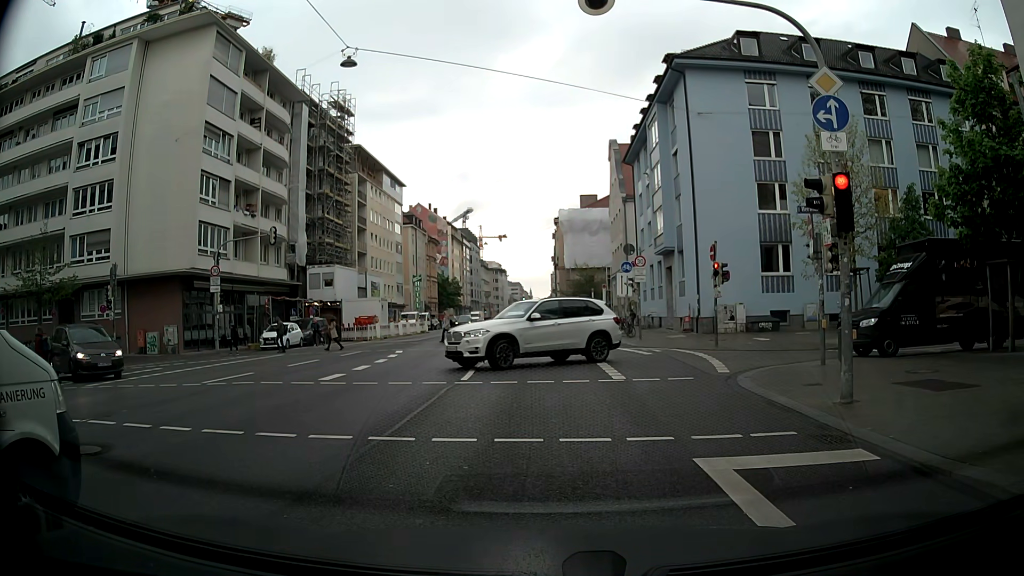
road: secondary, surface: asphalt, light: Day
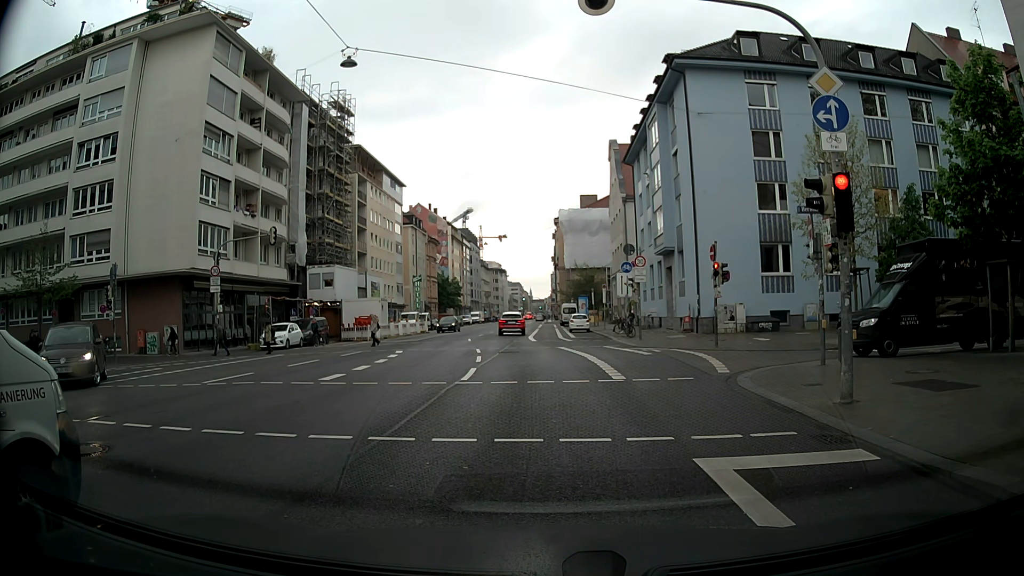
(0.0, 0.0) m; 0°
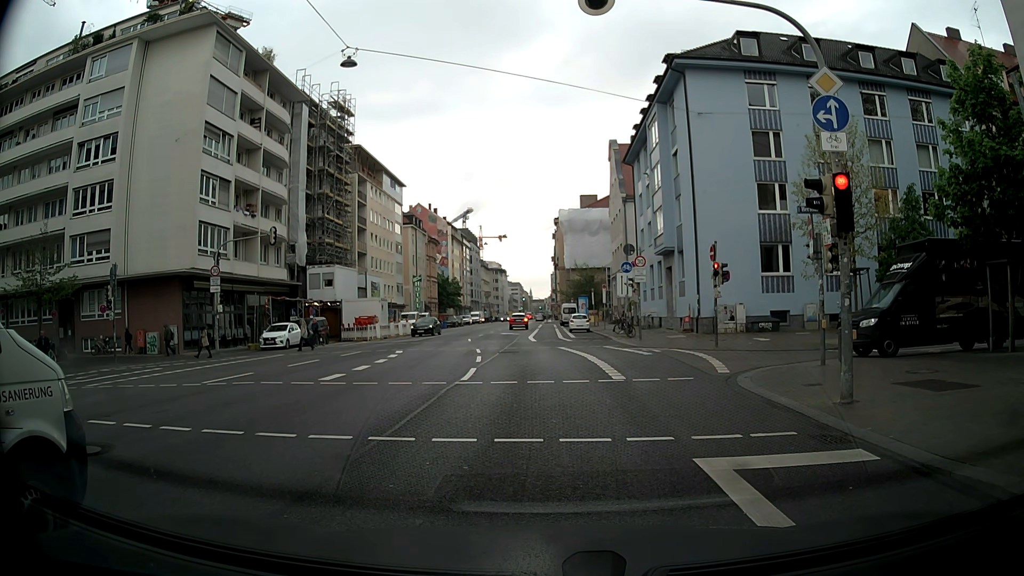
(0.0, 0.0) m; 0°
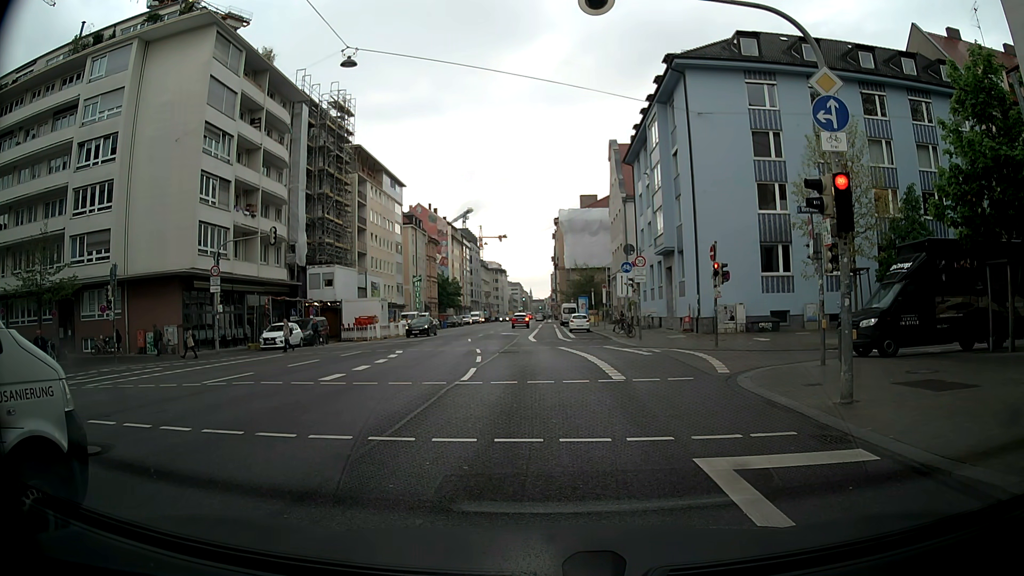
(0.0, 0.0) m; 0°
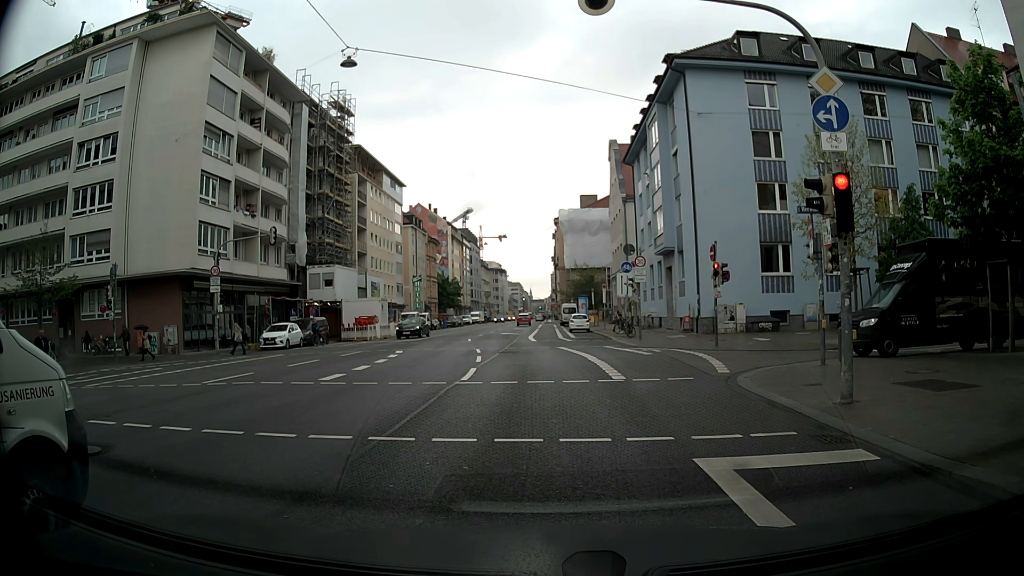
(0.0, 0.0) m; 0°
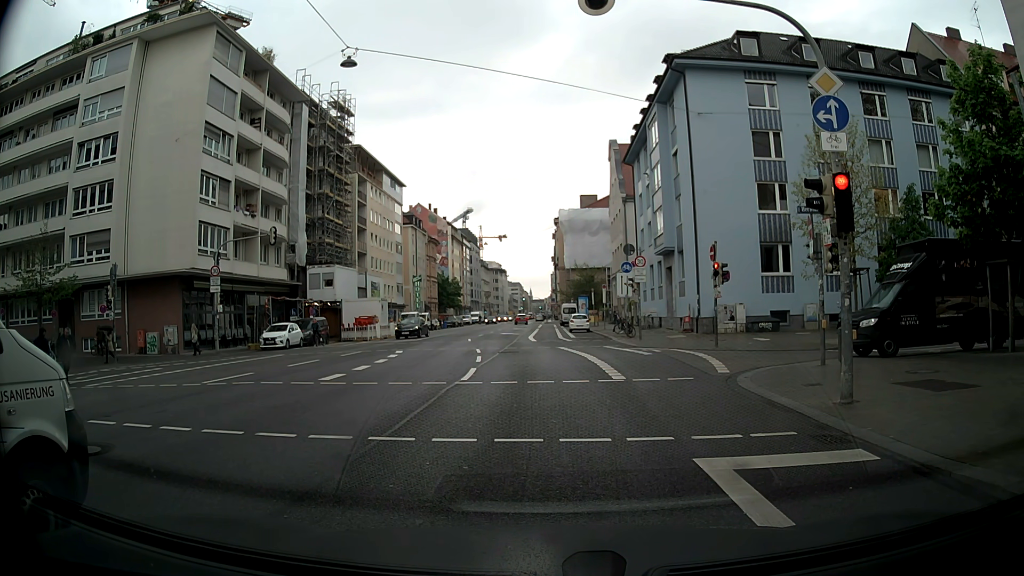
(0.0, 0.0) m; 0°
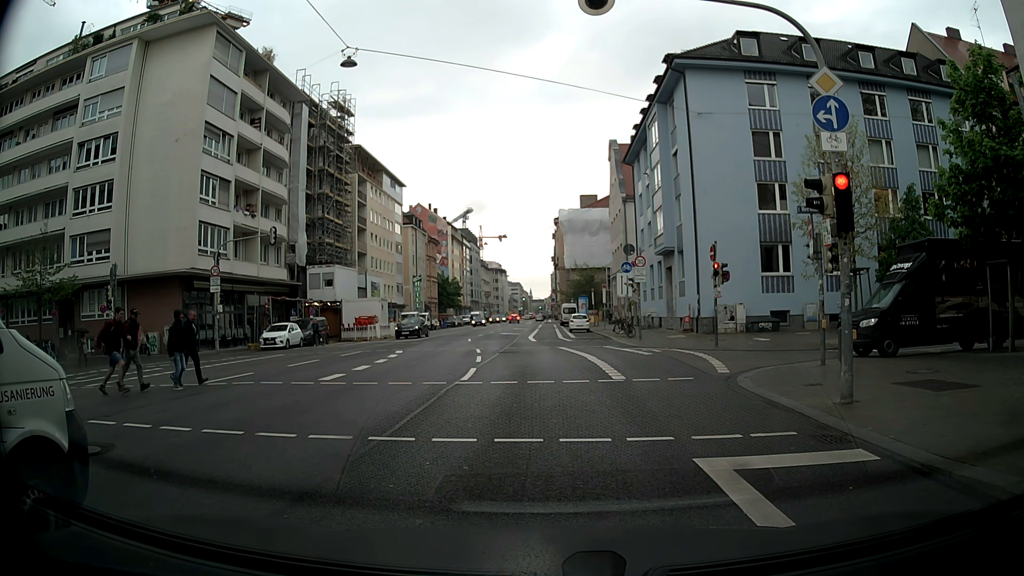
(0.0, 0.0) m; 0°
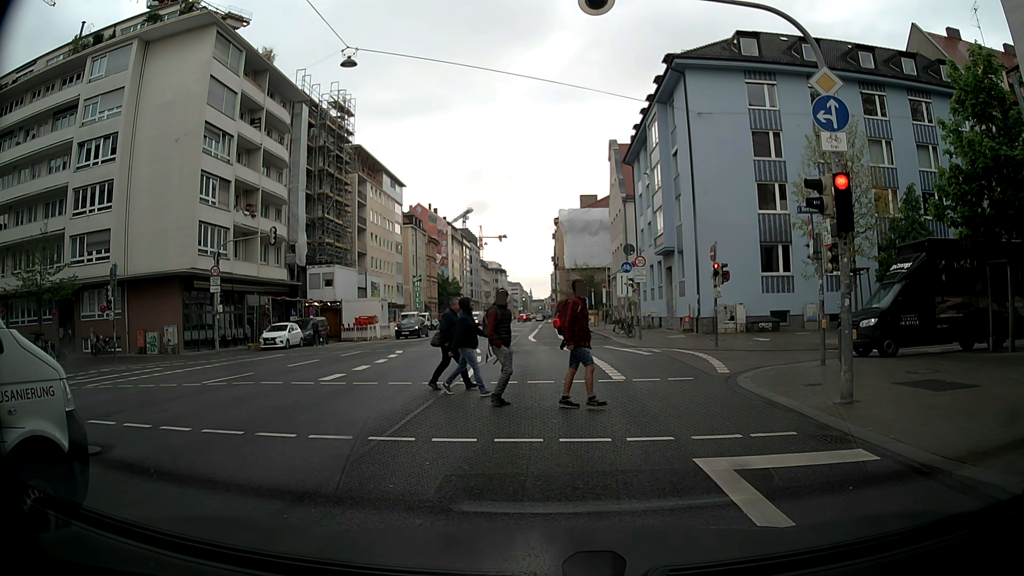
(0.0, 0.0) m; 0°
